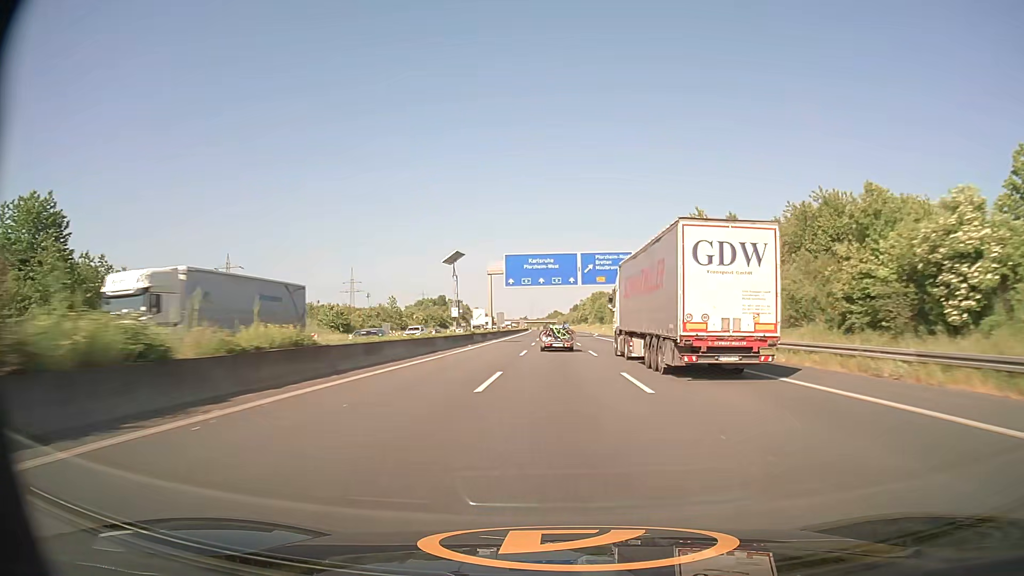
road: motorway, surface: asphalt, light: Day
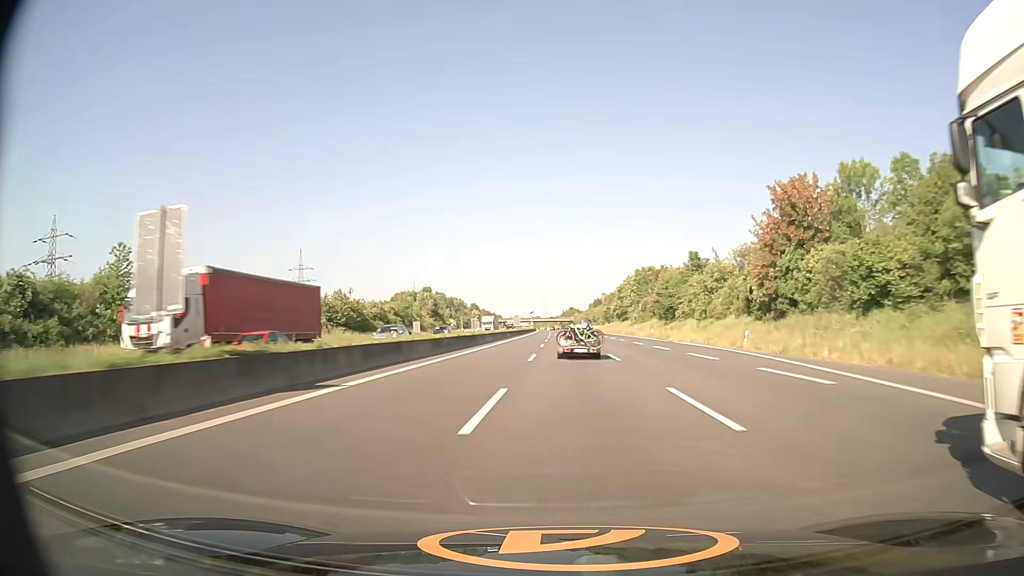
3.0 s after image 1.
(-0.4, +95.3) m; -1°
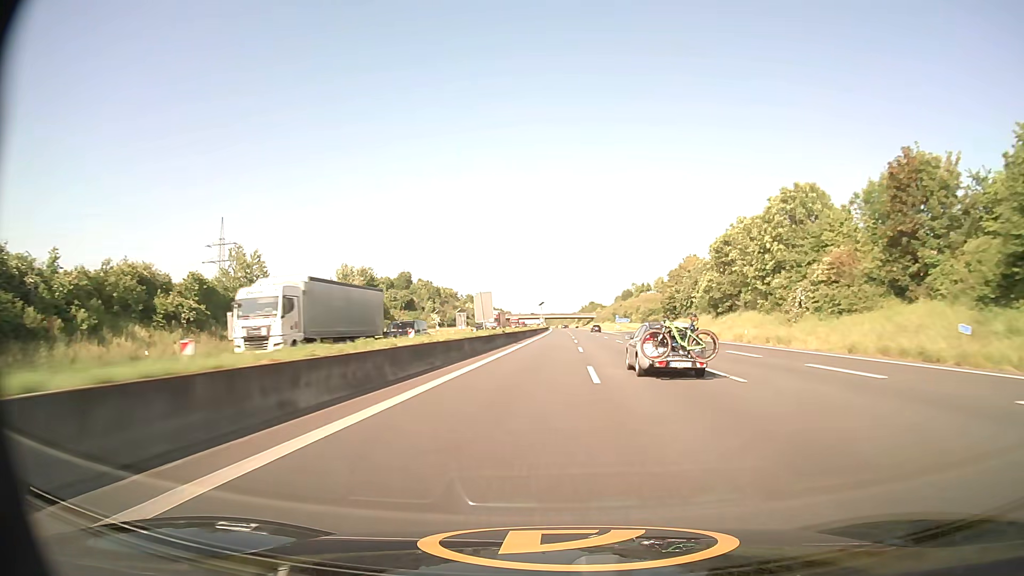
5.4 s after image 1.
(-1.3, +83.0) m; -1°
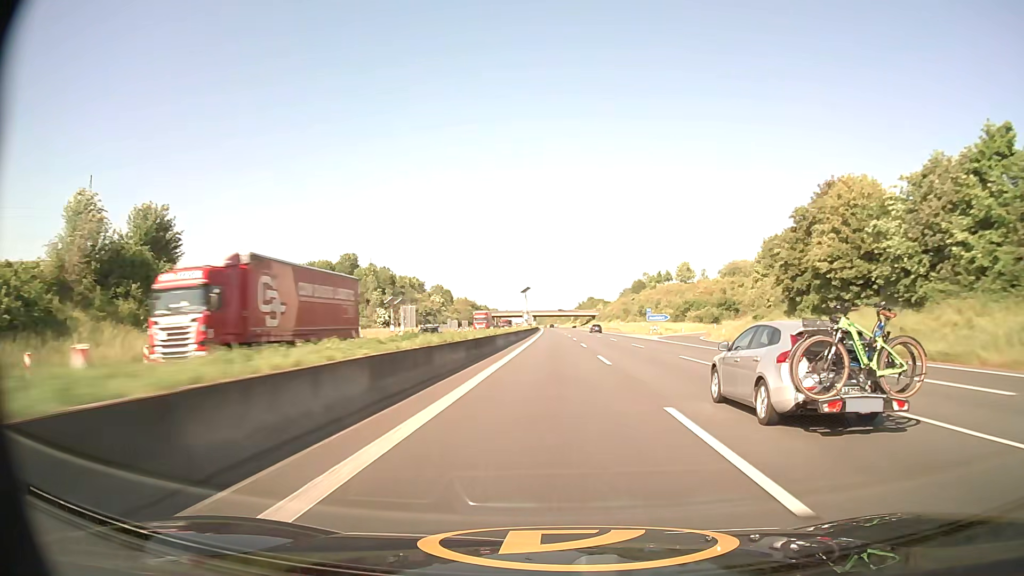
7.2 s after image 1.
(+0.2, +64.9) m; +1°
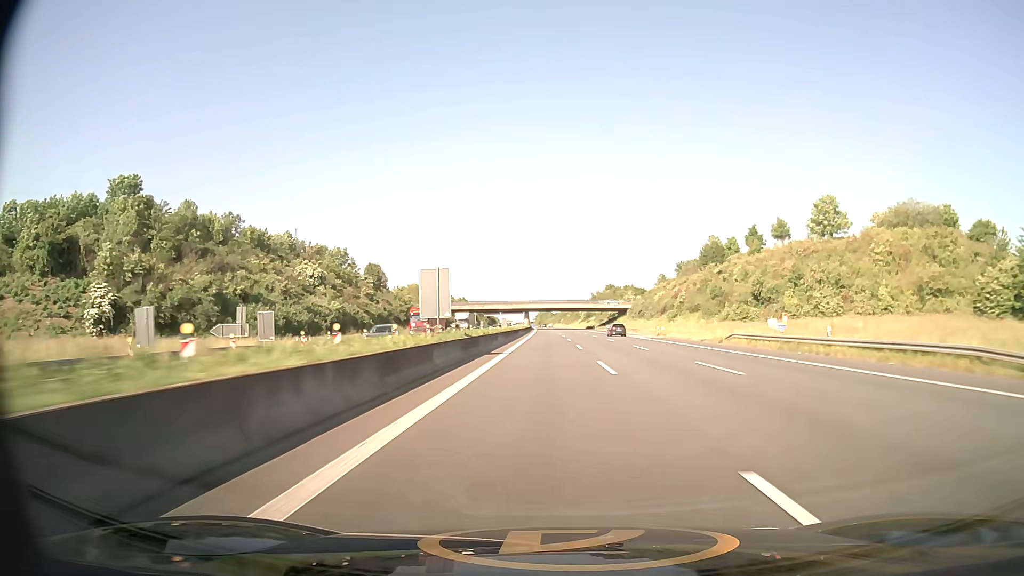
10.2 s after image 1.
(+0.1, +112.9) m; 0°
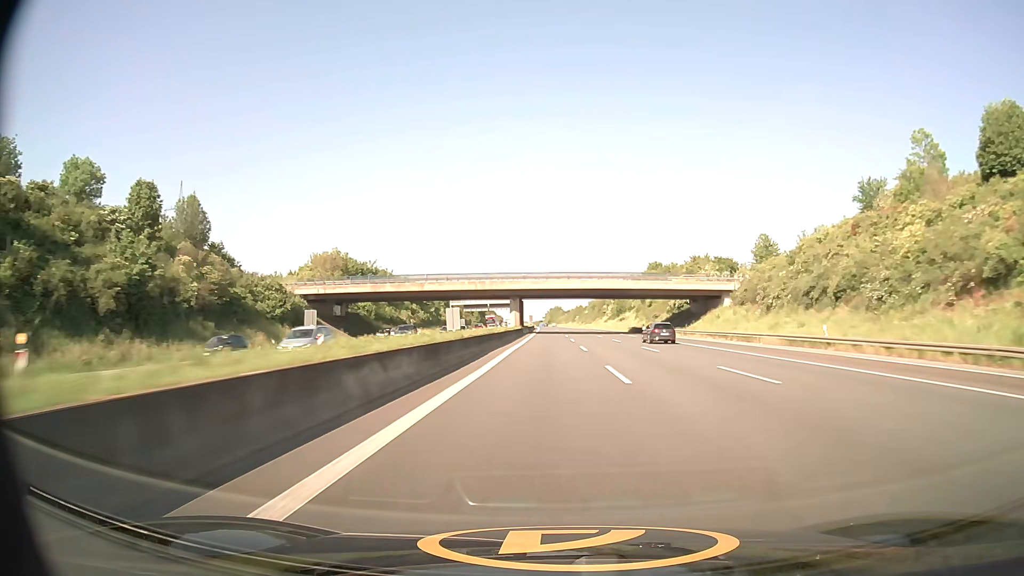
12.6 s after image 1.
(-0.7, +92.6) m; -1°
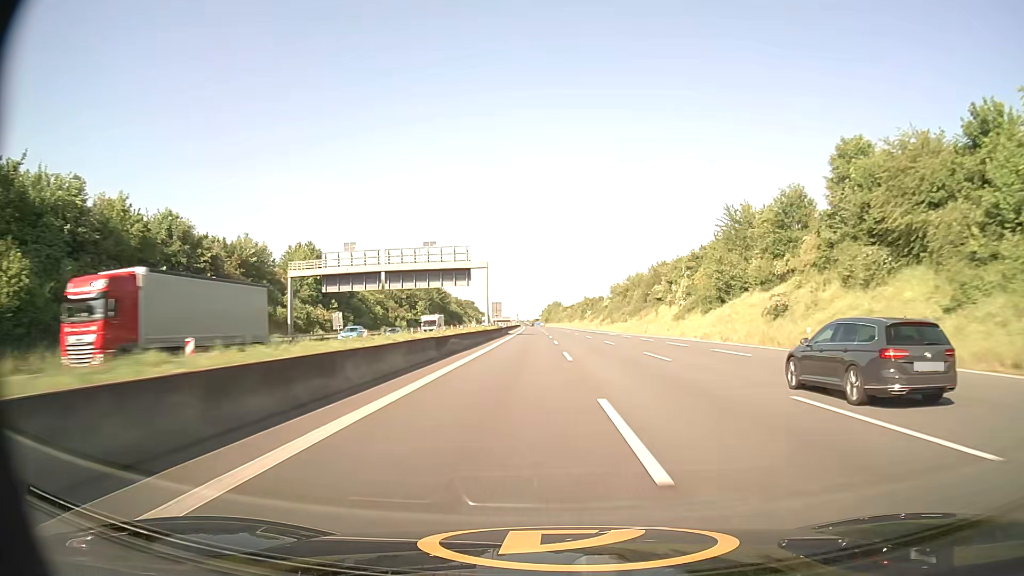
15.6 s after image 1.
(+0.2, +116.8) m; 0°
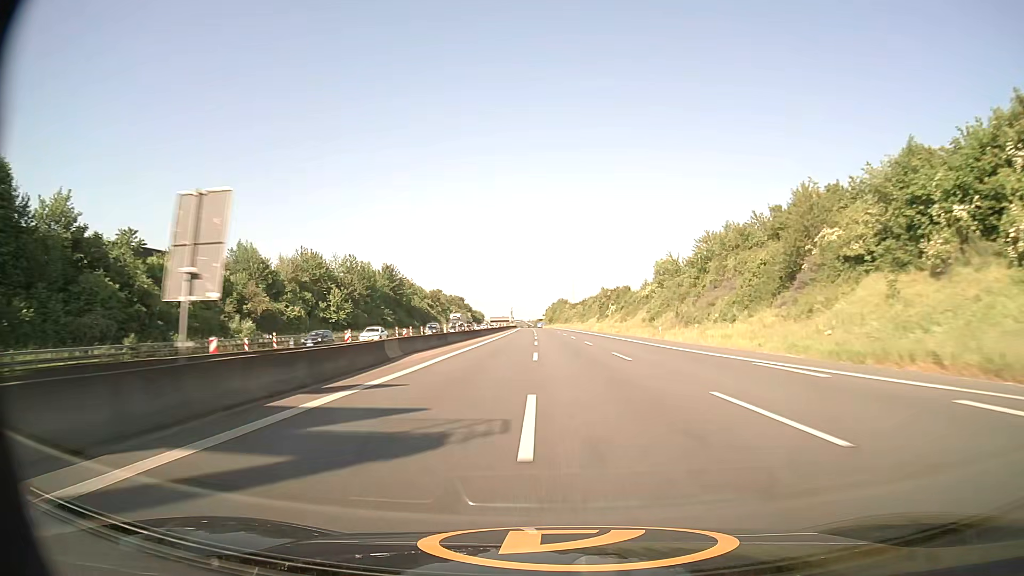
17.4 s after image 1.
(-0.4, +70.3) m; -1°
(0, +10) (0, +20) (0, +30) (0, +40) (0, +50) (0, +60) (0, +70) (-1, +80) (-1, +90) (-1, +100) m
